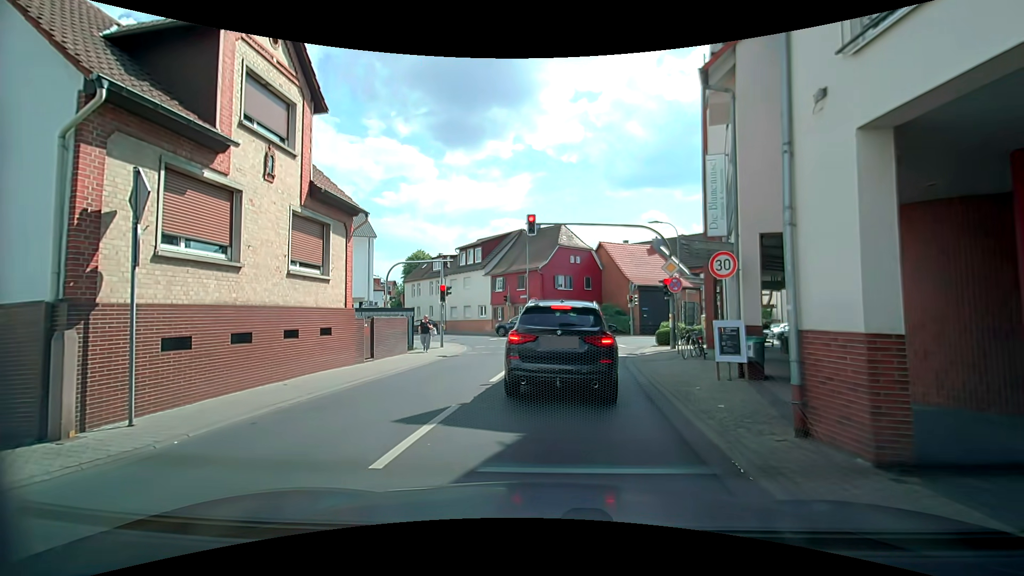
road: tertiary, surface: asphalt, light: Day
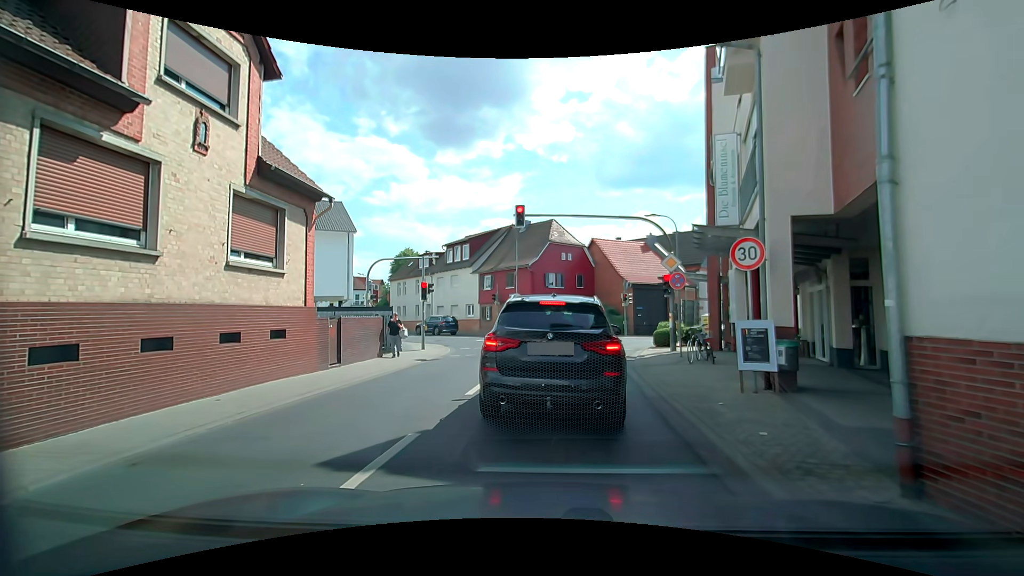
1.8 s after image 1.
(0.0, +1.8) m; -1°
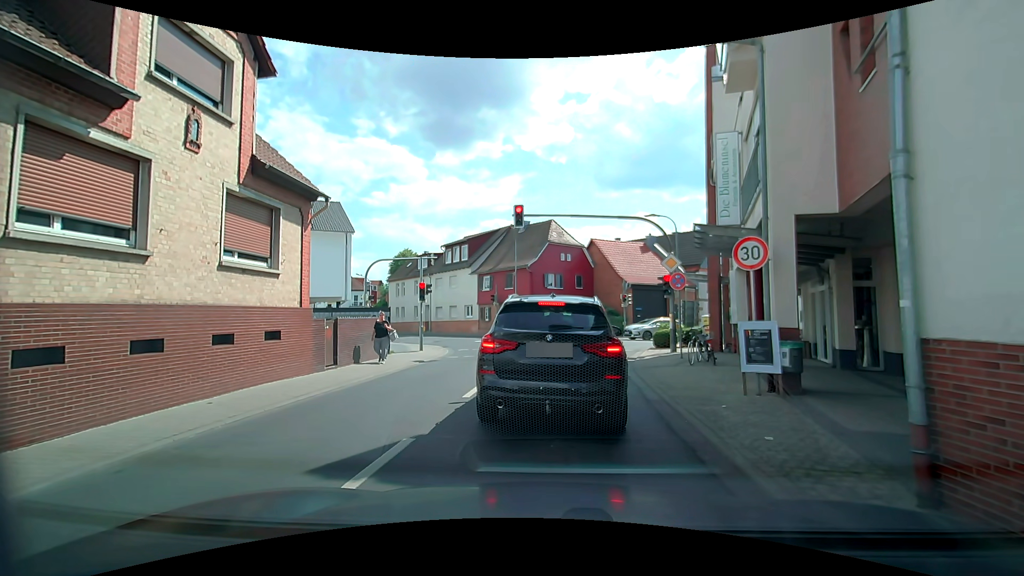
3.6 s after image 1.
(0.0, +0.3) m; 0°
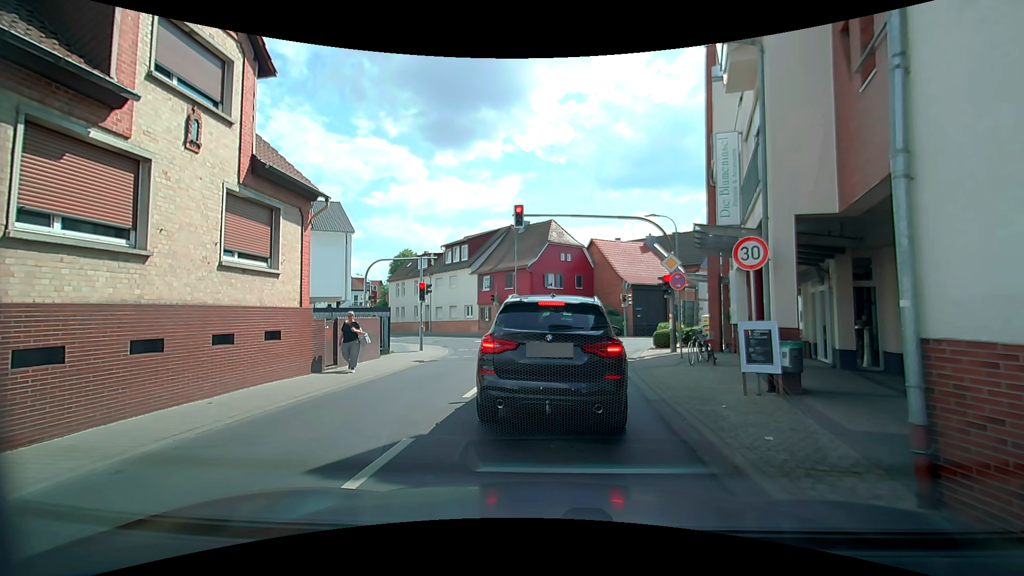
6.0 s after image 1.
(0.0, 0.0) m; 0°
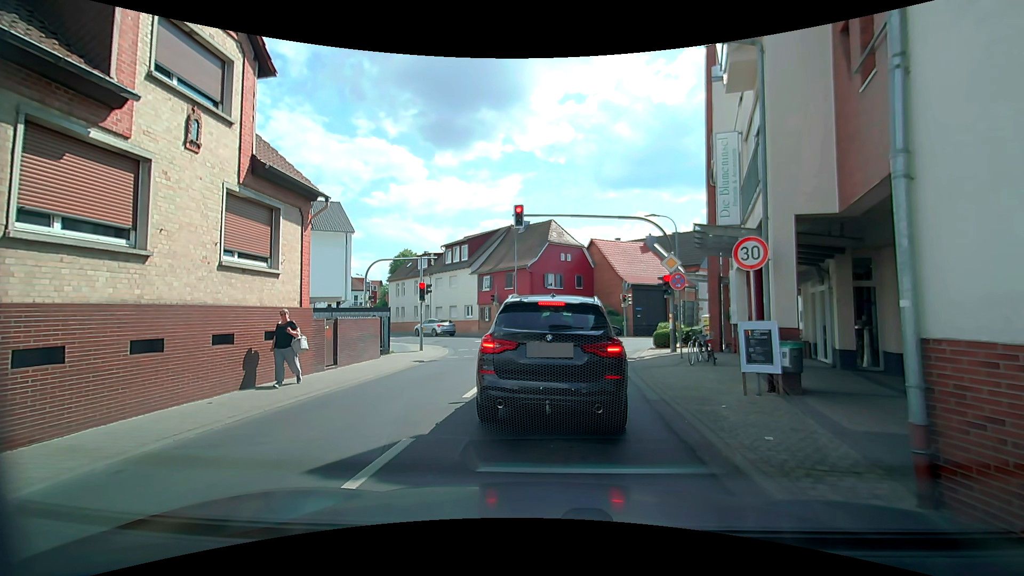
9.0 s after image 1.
(0.0, 0.0) m; 0°
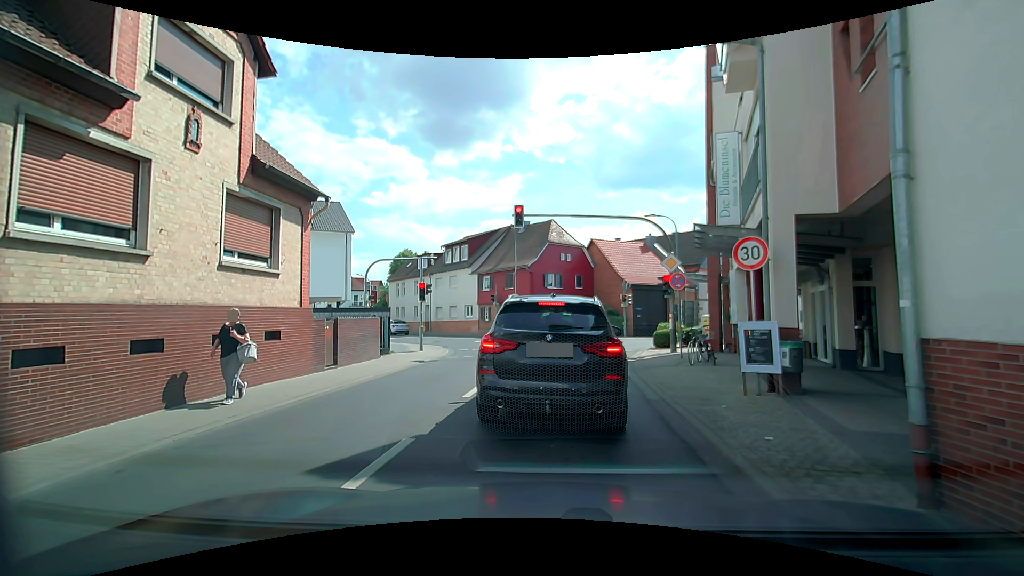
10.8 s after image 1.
(0.0, 0.0) m; 0°
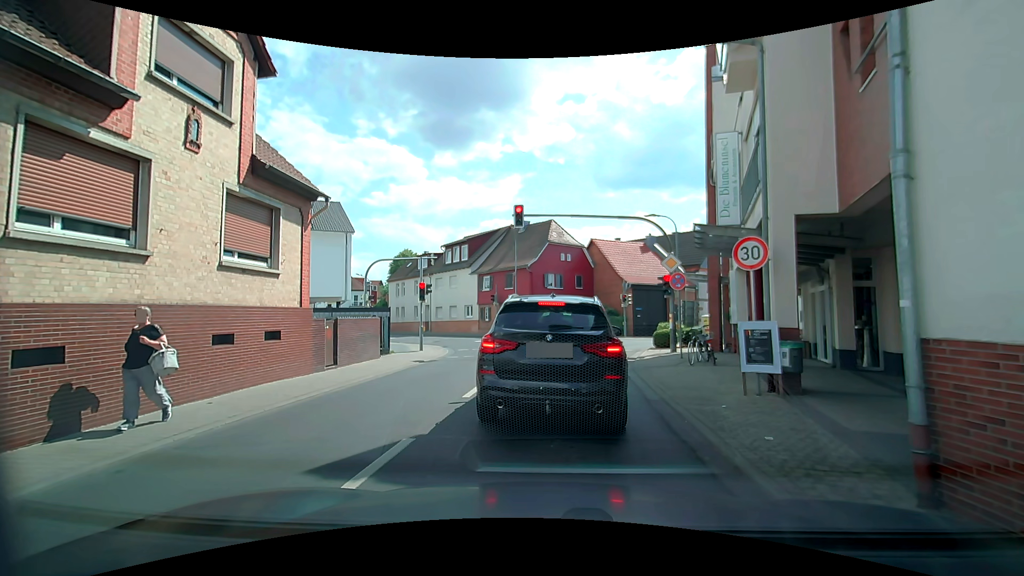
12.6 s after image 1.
(0.0, 0.0) m; 0°
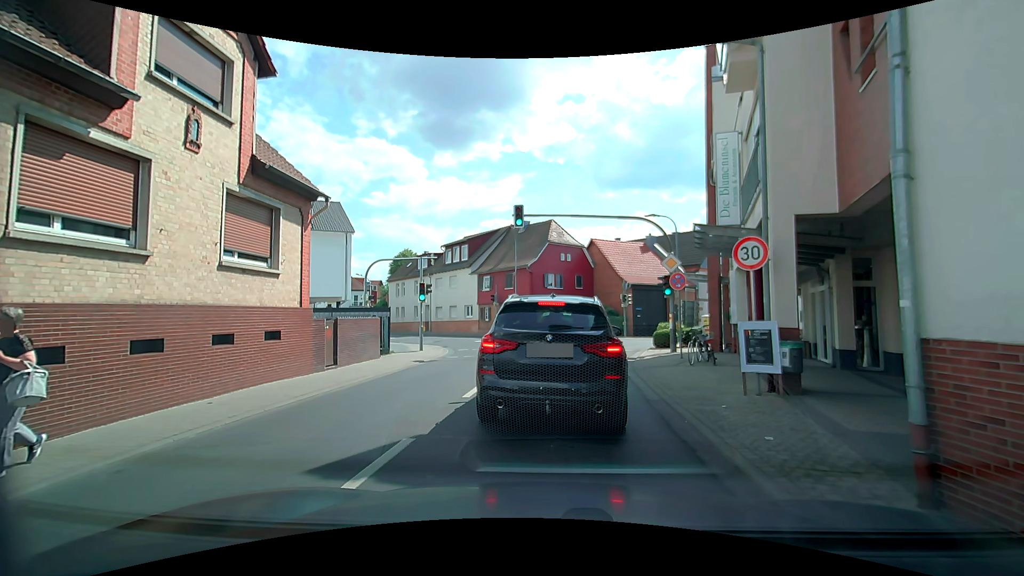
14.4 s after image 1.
(0.0, 0.0) m; 0°
(+2, +10) (+5, +19) (+7, +29) (+4, +39) (-1, +47) (-6, +56) (-10, +65) (-15, +73) (-20, +82) (-25, +91) m
